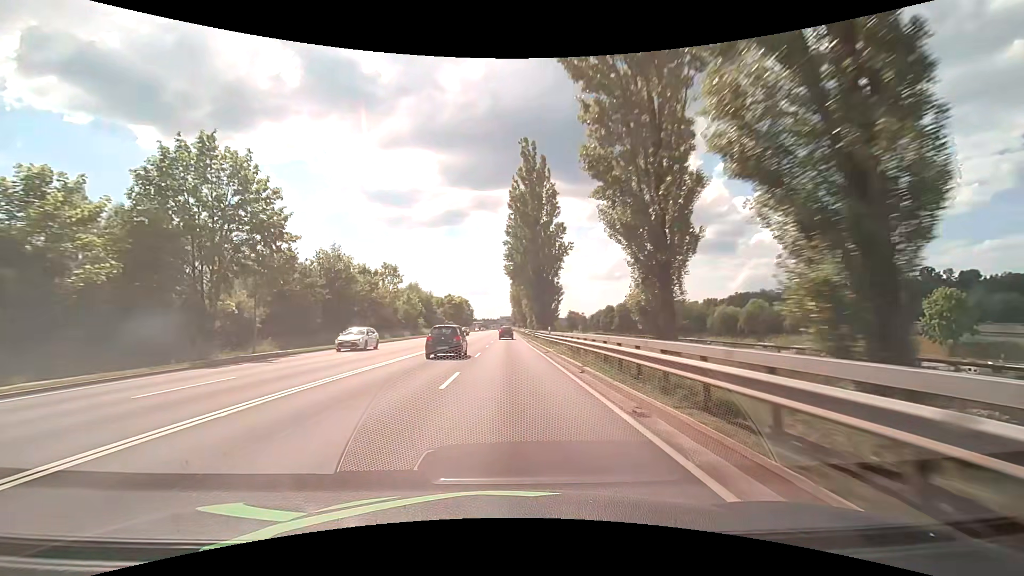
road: primary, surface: asphalt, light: Day
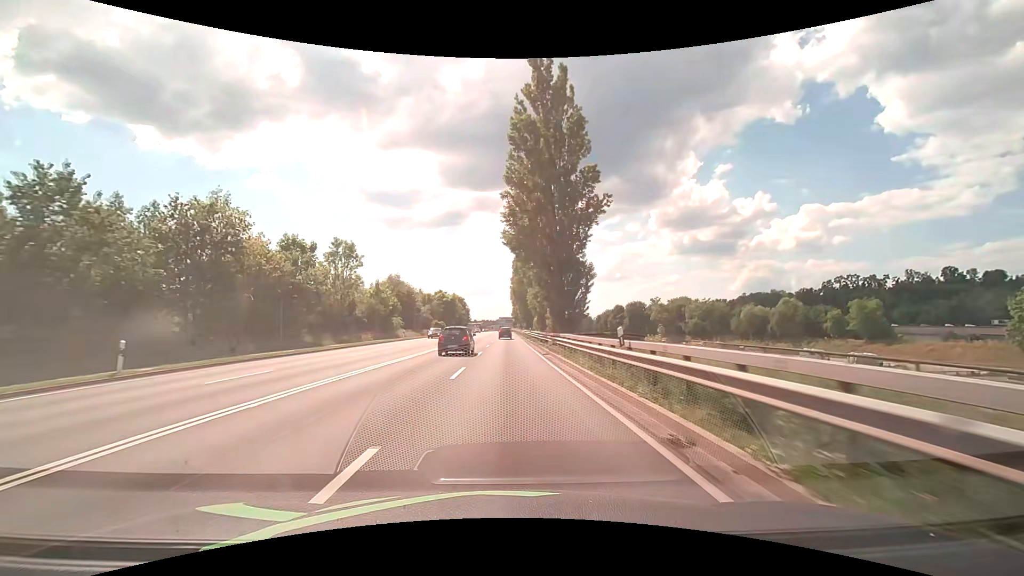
(0.0, +21.4) m; 0°
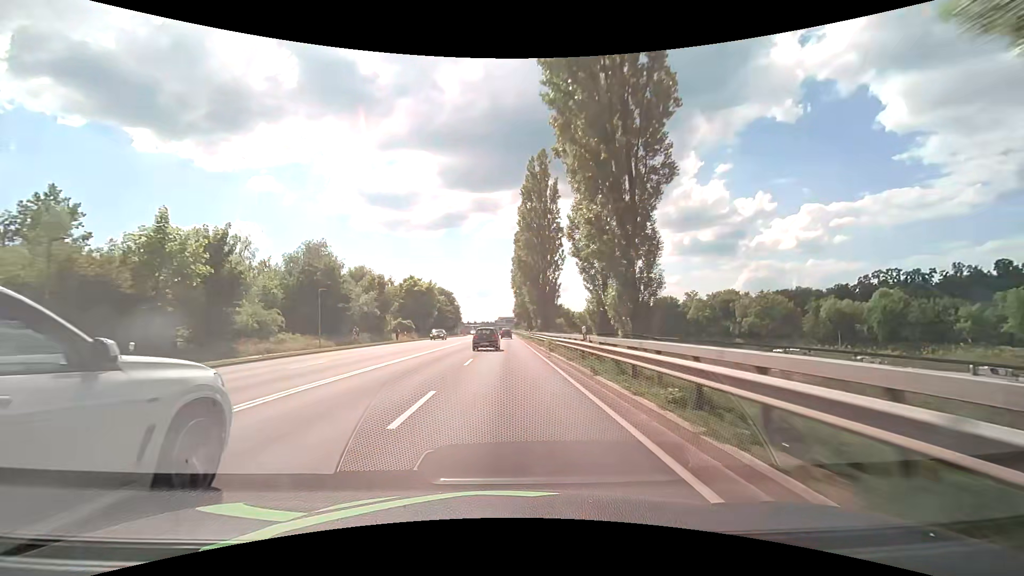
(0.0, +42.9) m; -1°
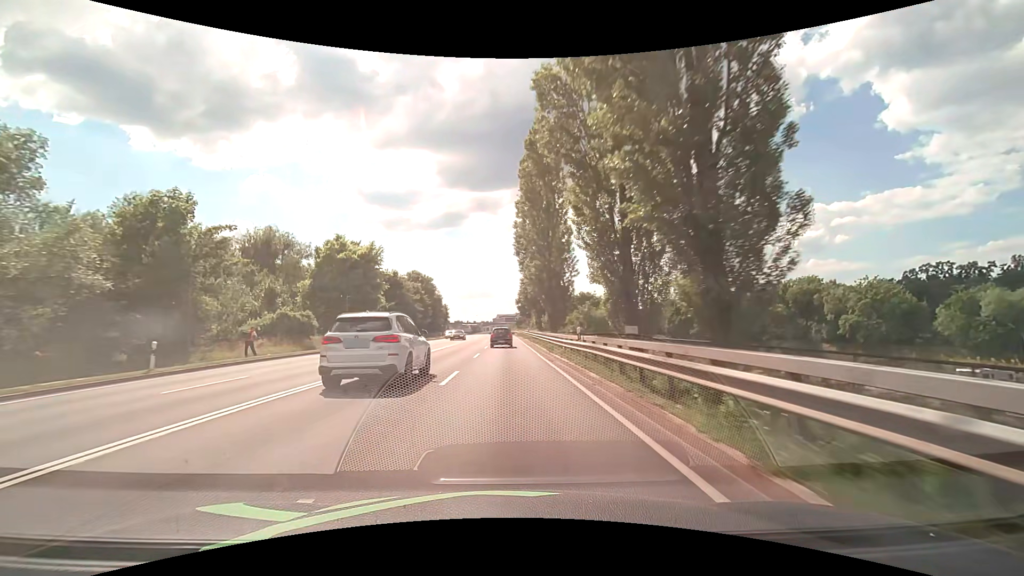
(+0.5, +42.9) m; +1°
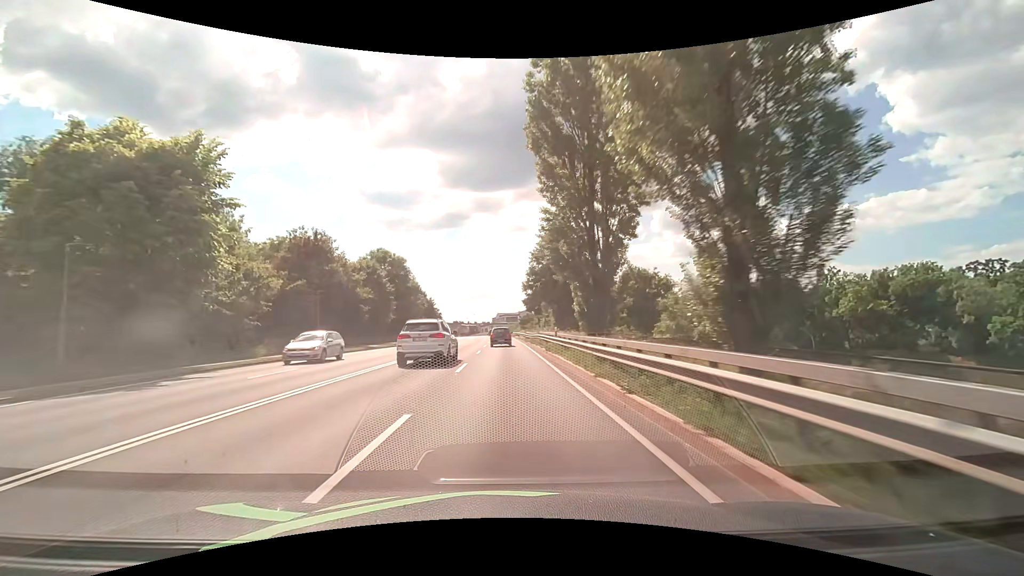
(-0.1, +32.2) m; 0°
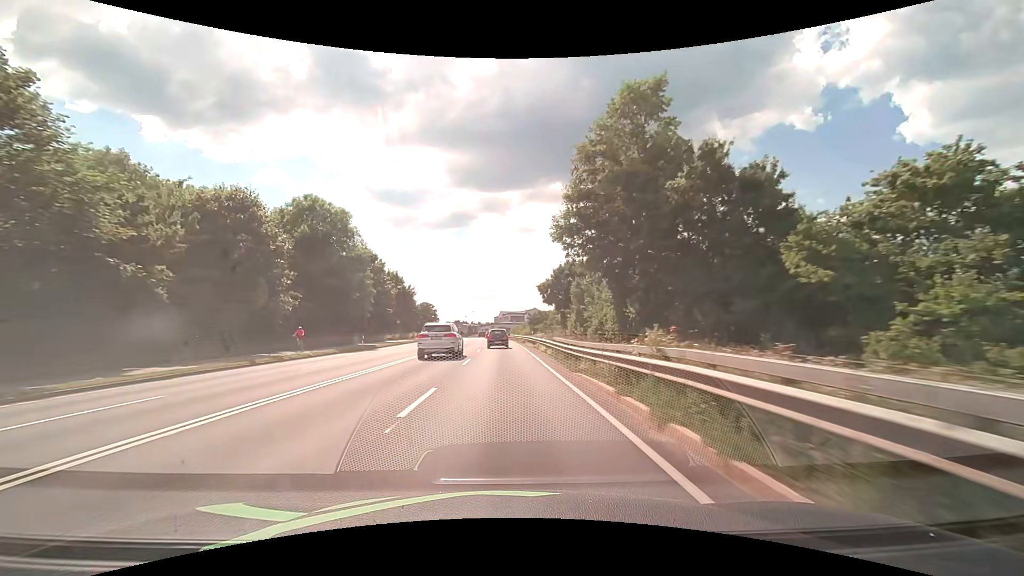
(-0.1, +32.2) m; 0°
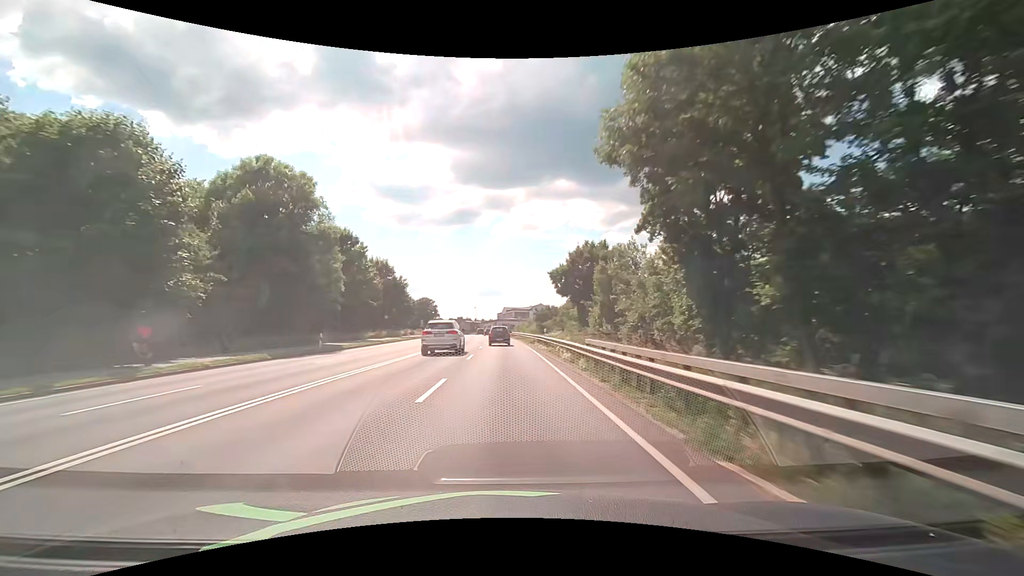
(-0.1, +10.7) m; -1°
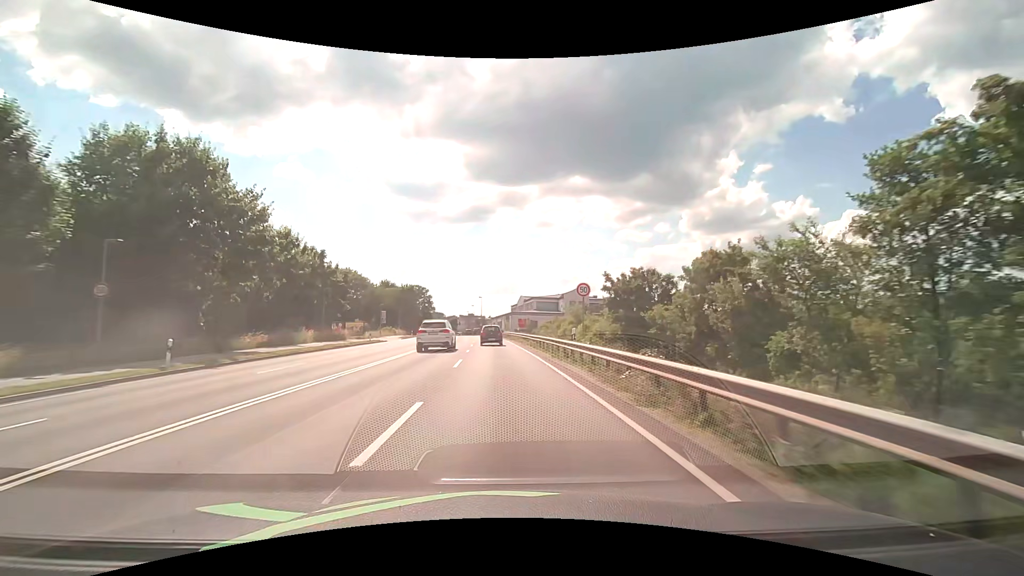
(-0.7, +52.1) m; -2°
(0, +10) (0, +20) (0, +30) (-1, +40) (-1, +50) (-2, +60) (-3, +70) (-4, +80) (-4, +90) (-5, +100) m
